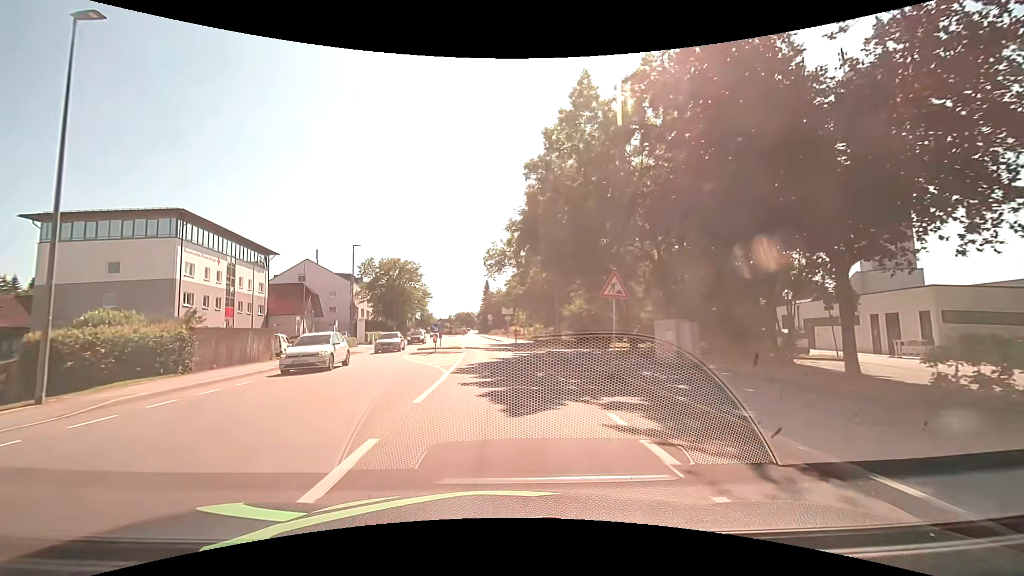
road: tertiary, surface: asphalt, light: Day
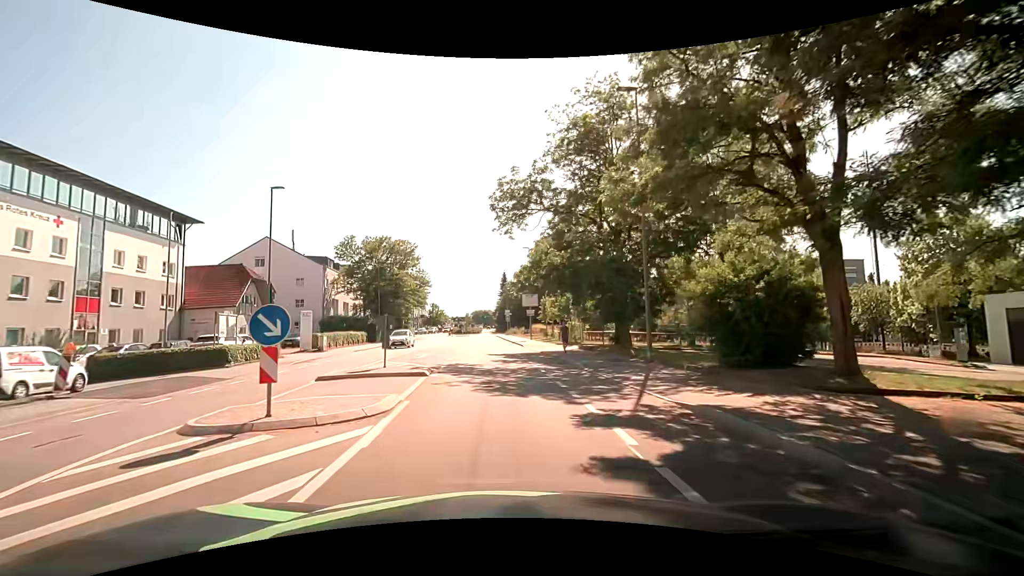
(-0.4, +21.4) m; -2°
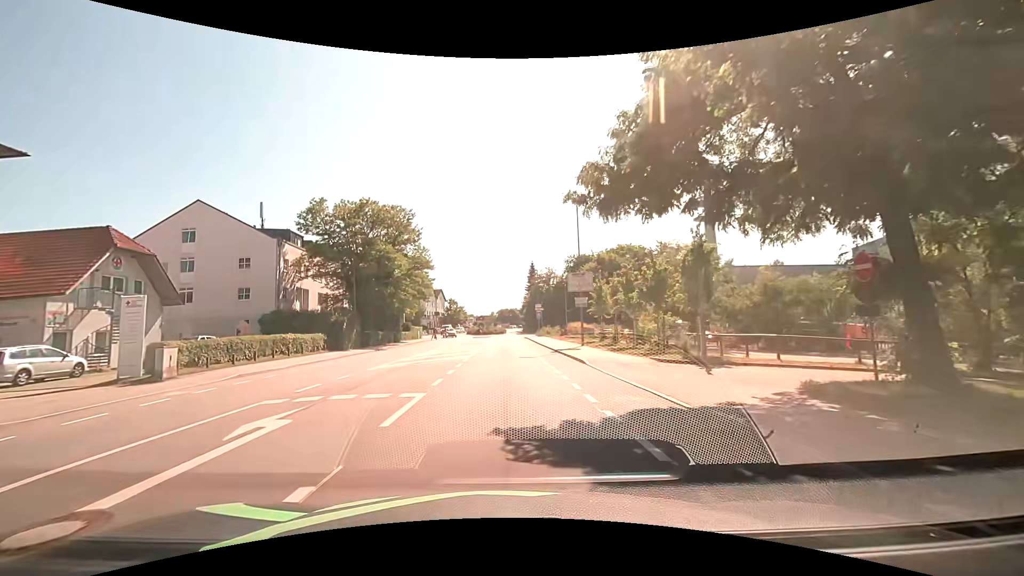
(-0.6, +20.8) m; -4°
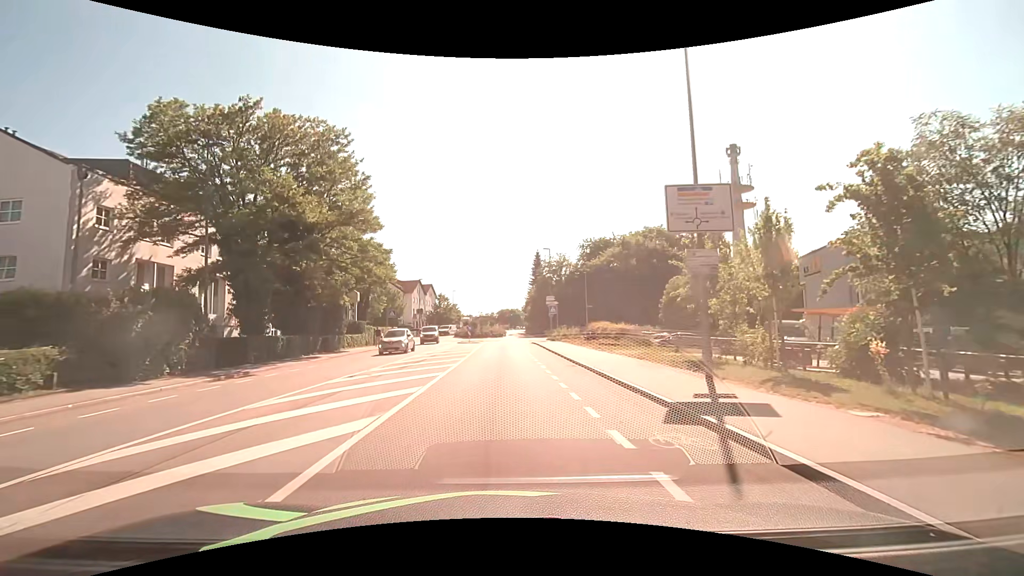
(+0.3, +21.6) m; +1°
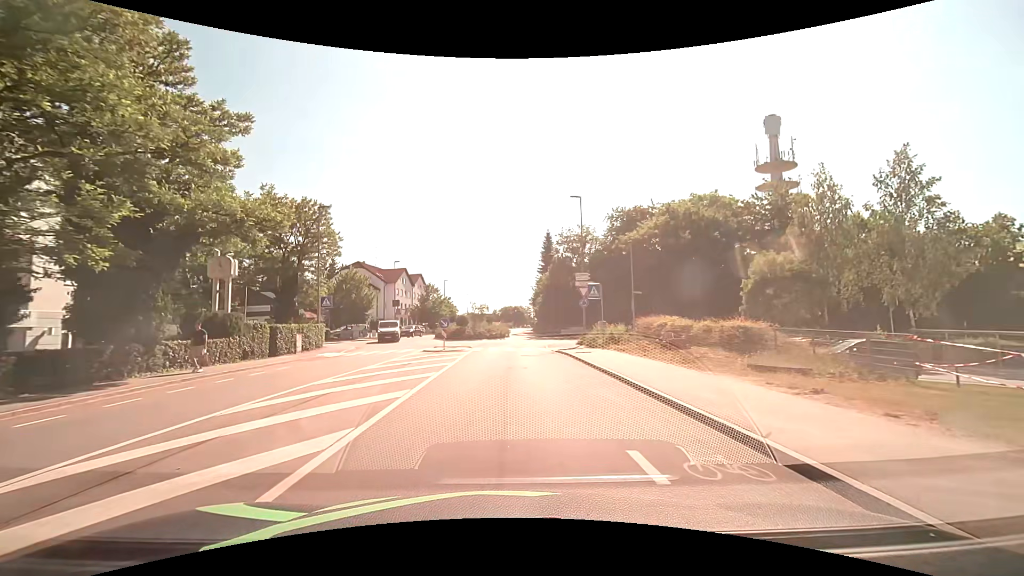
(-0.2, +21.4) m; -1°
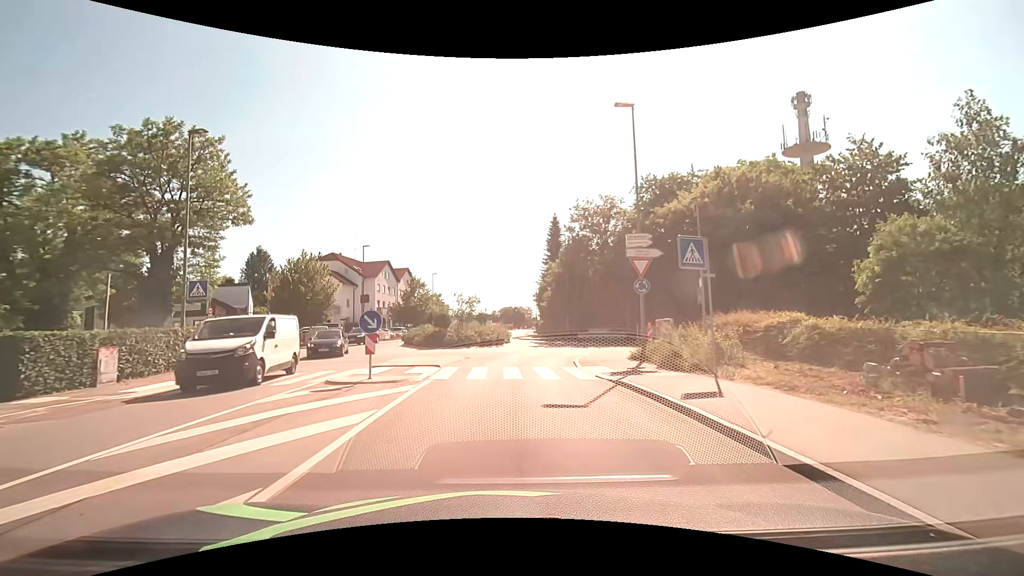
(0.0, +14.4) m; 0°
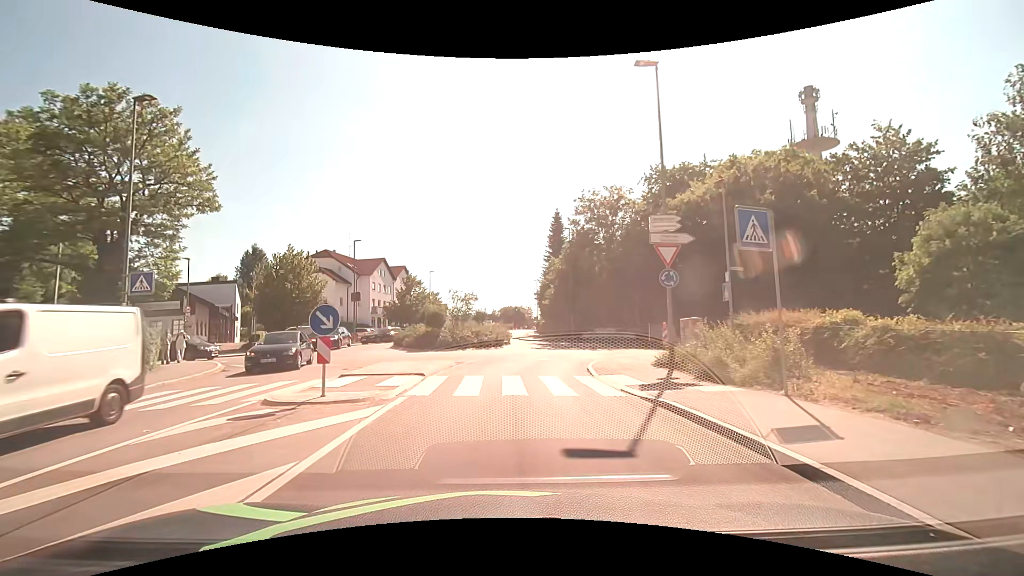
(0.0, +3.1) m; +1°
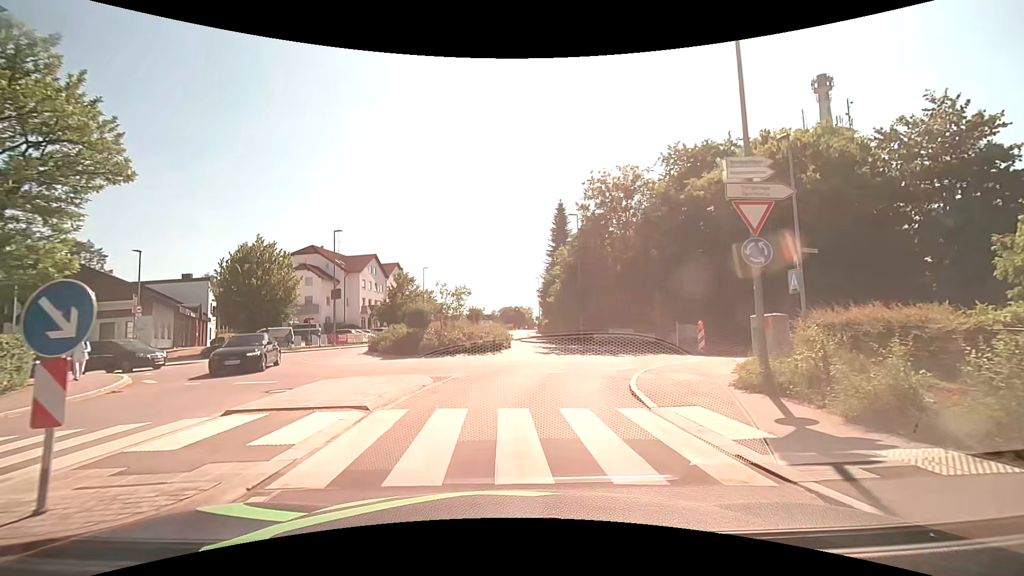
(0.0, +5.5) m; -1°
(0, +10) (+3, +20) (+5, +29) (+2, +39) (0, +49) (-1, +59) (0, +69) (0, +79) (+1, +89) (+1, +99) m
